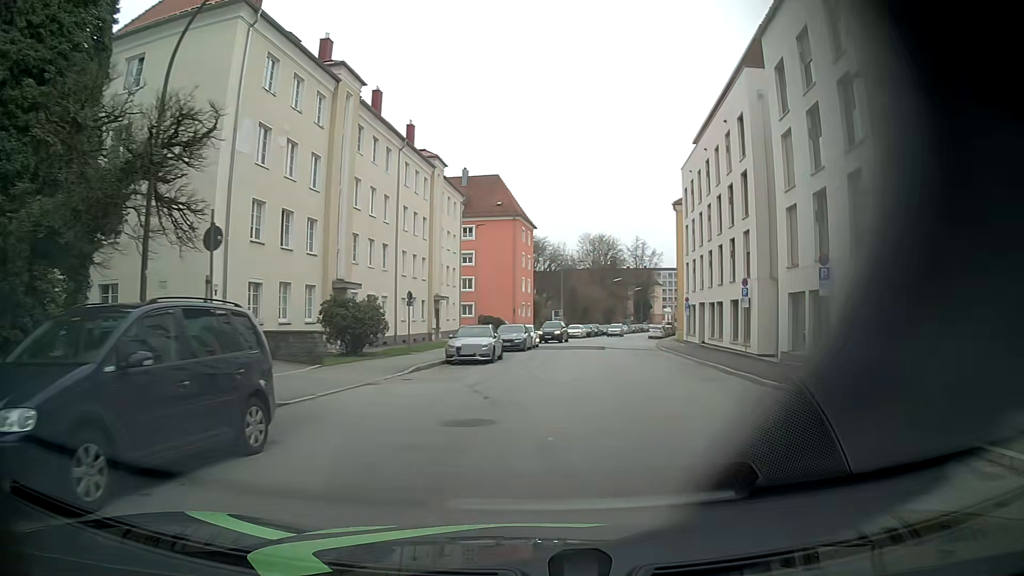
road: tertiary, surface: asphalt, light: Day
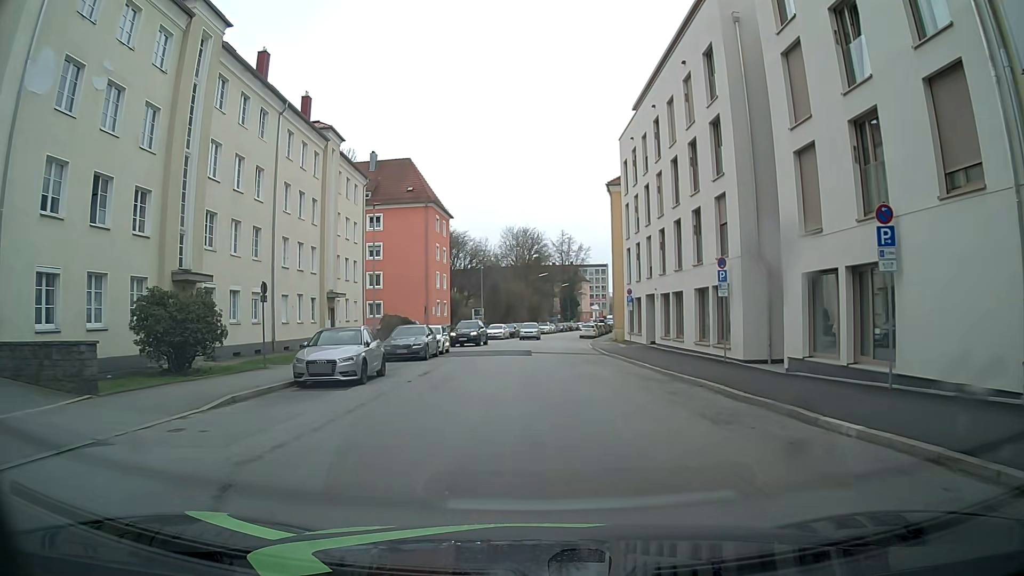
(+0.3, +8.6) m; +4°
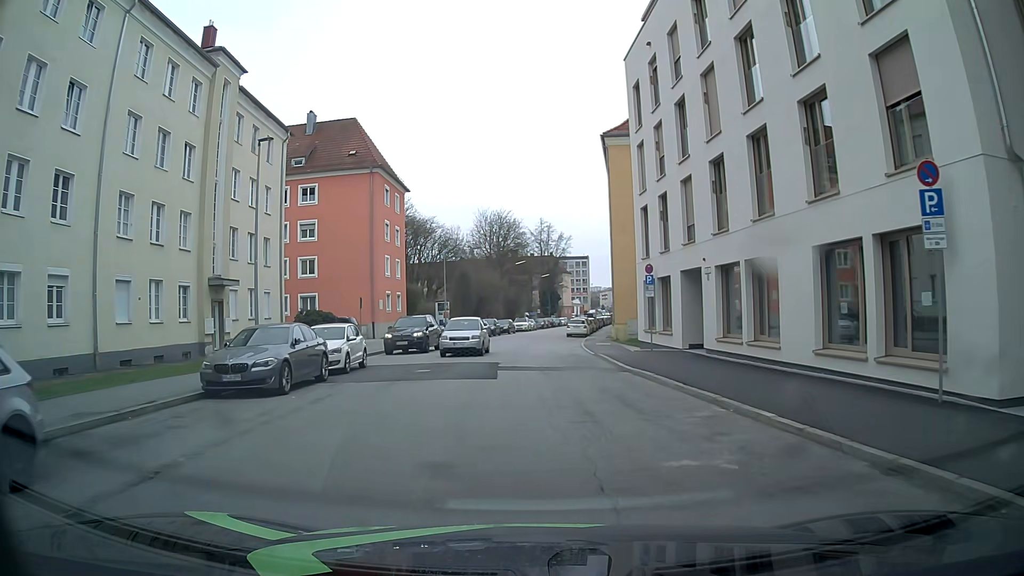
(+0.2, +14.0) m; +2°
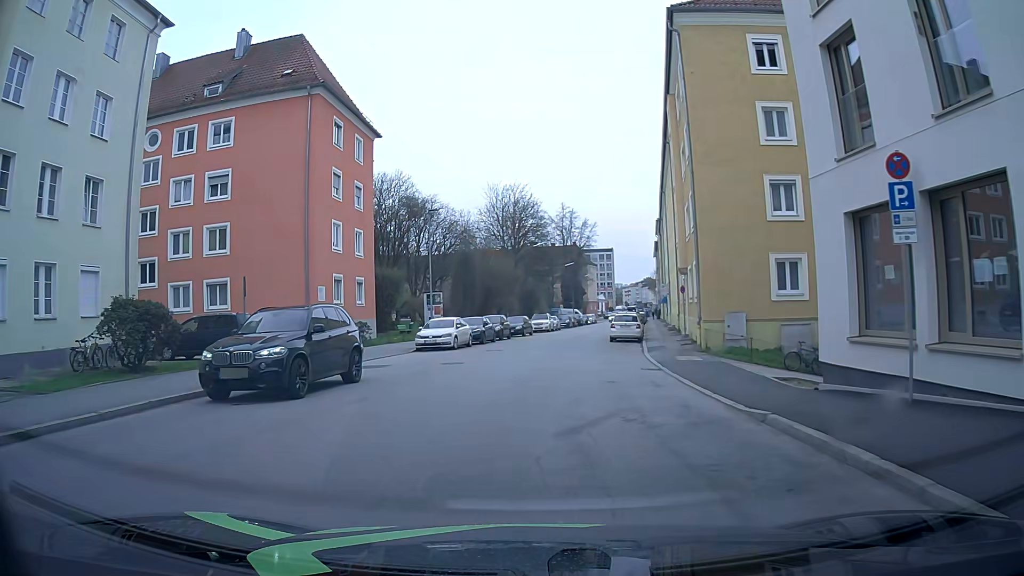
(-0.4, +18.6) m; -3°
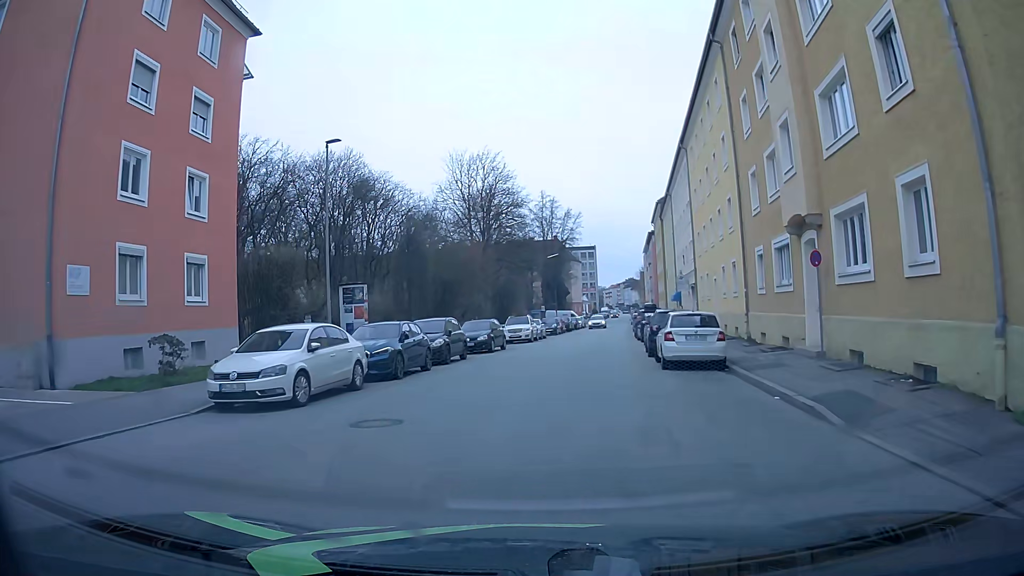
(+0.3, +18.2) m; +3°
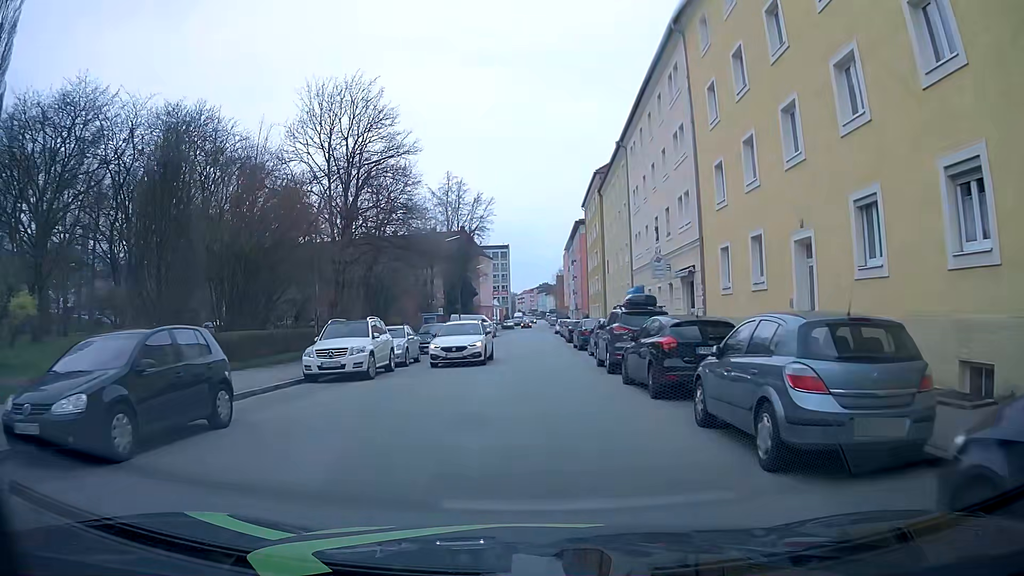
(+1.7, +22.3) m; +7°
